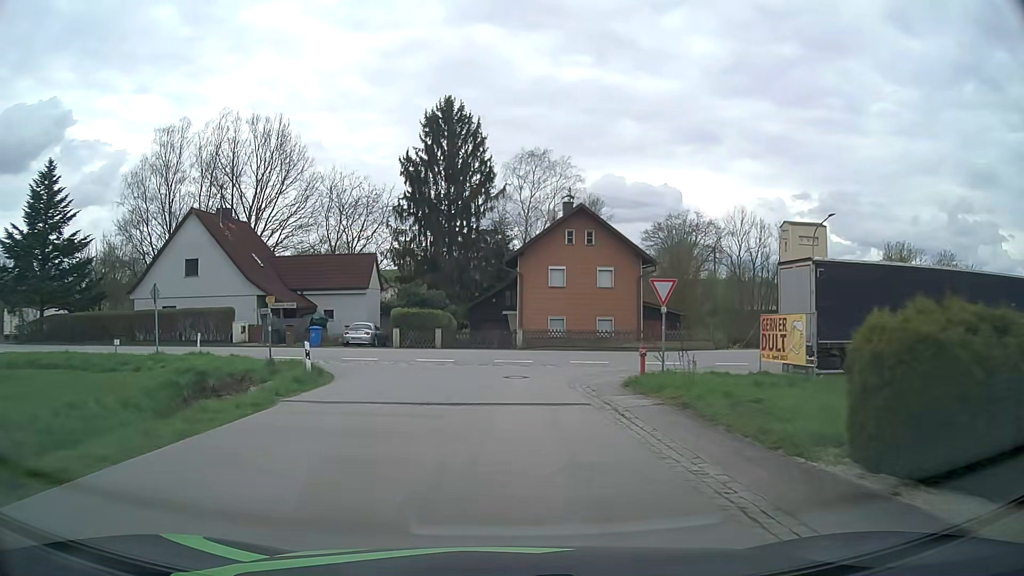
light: Day
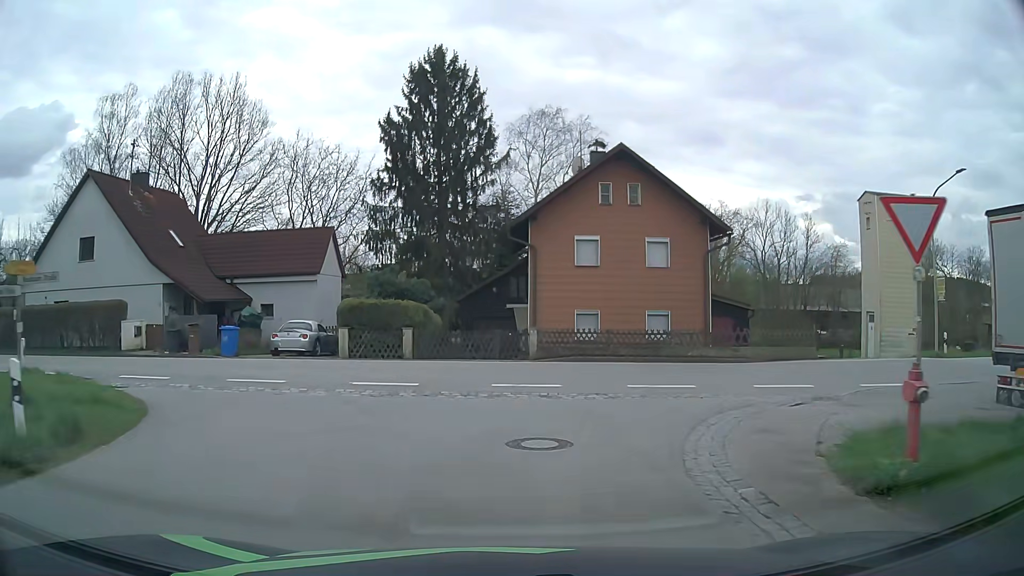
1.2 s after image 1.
(-0.1, +11.5) m; -1°
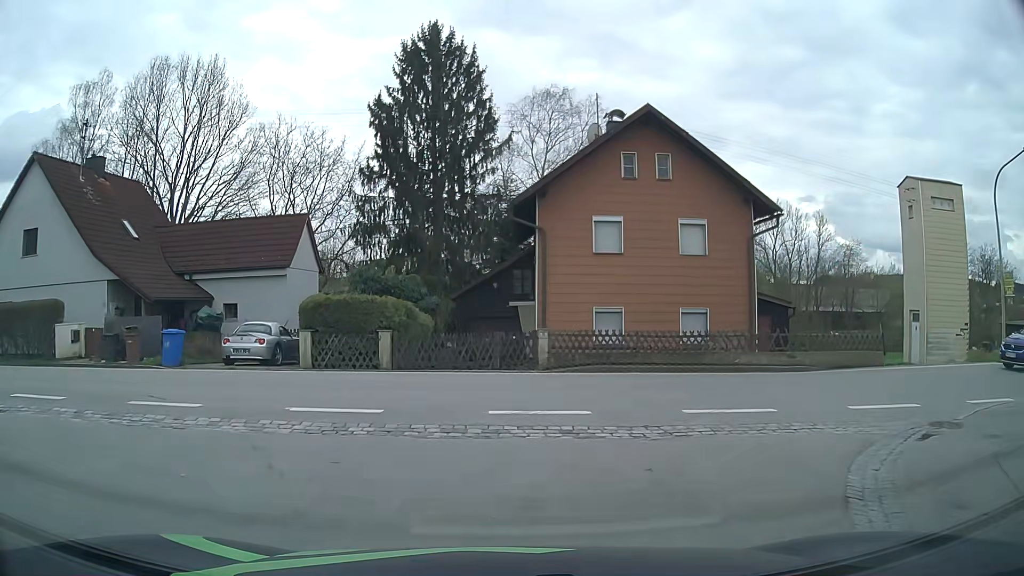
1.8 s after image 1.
(0.0, +4.3) m; 0°
